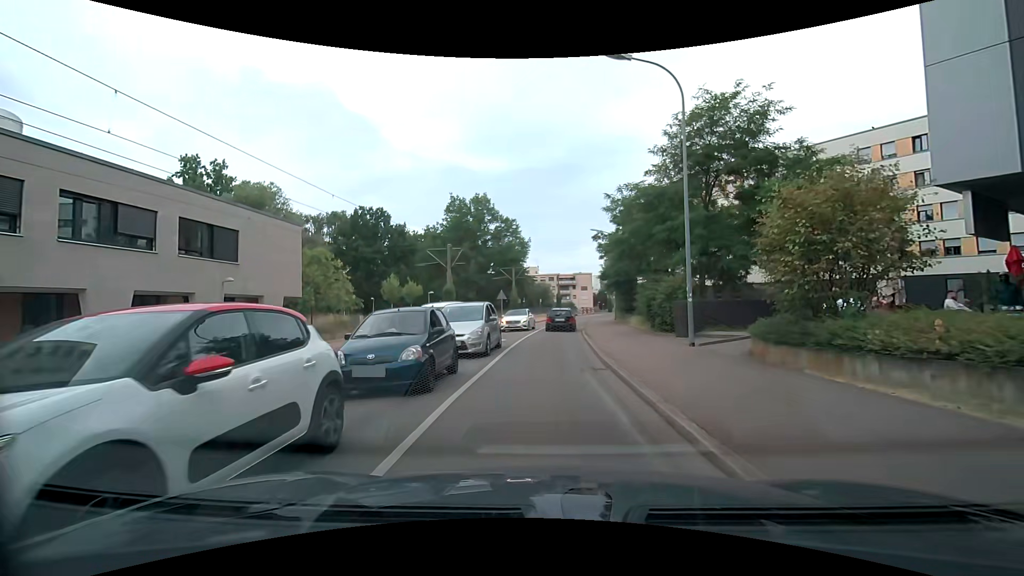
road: residential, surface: asphalt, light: Day
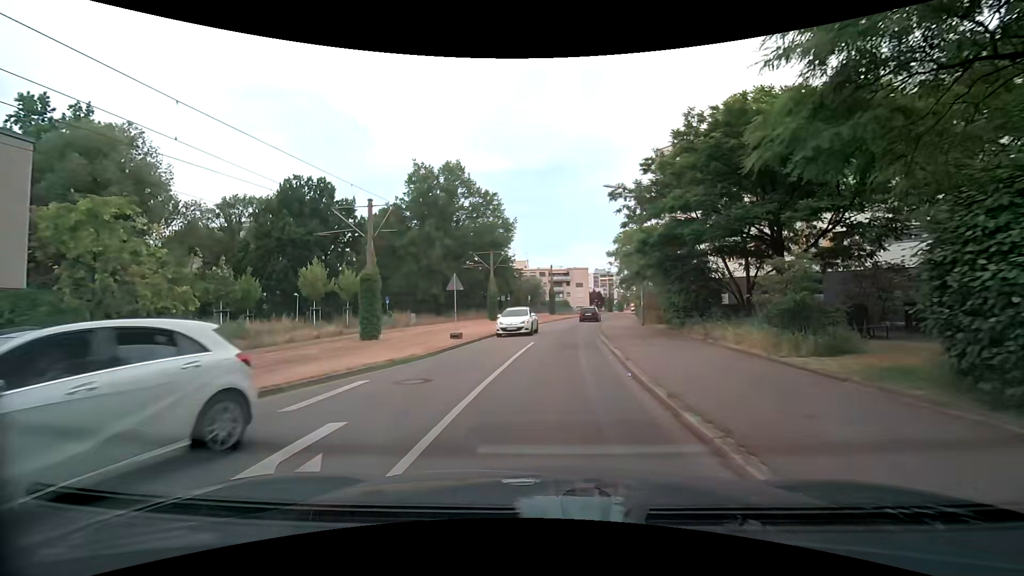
(-0.1, +18.1) m; +2°
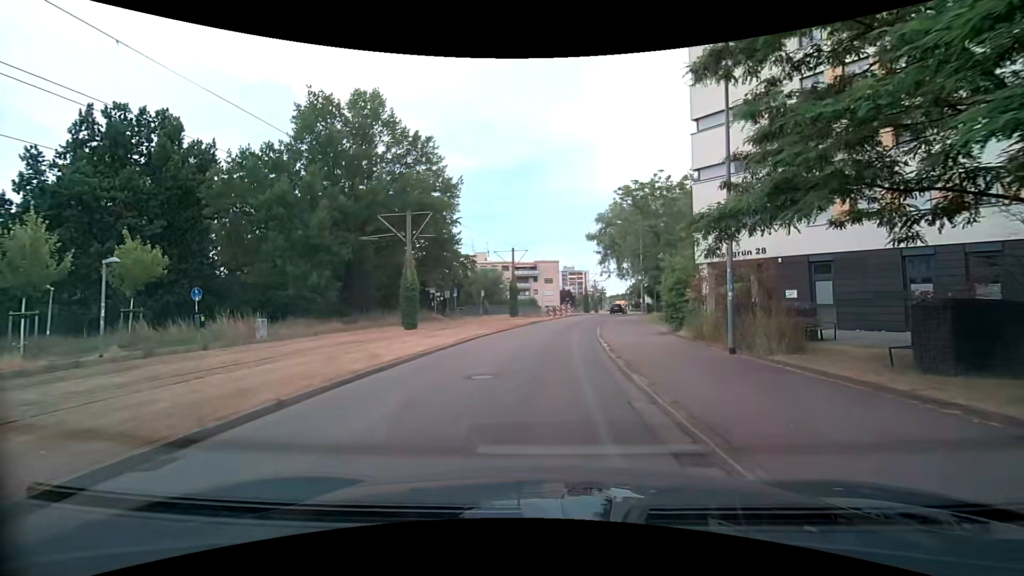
(0.0, +20.3) m; +1°
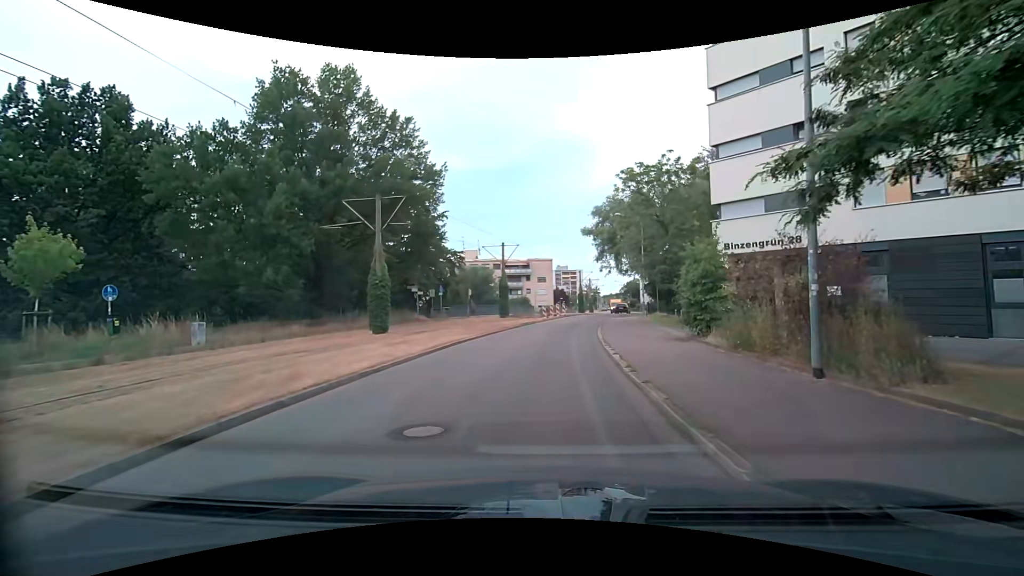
(+0.1, +4.2) m; +1°
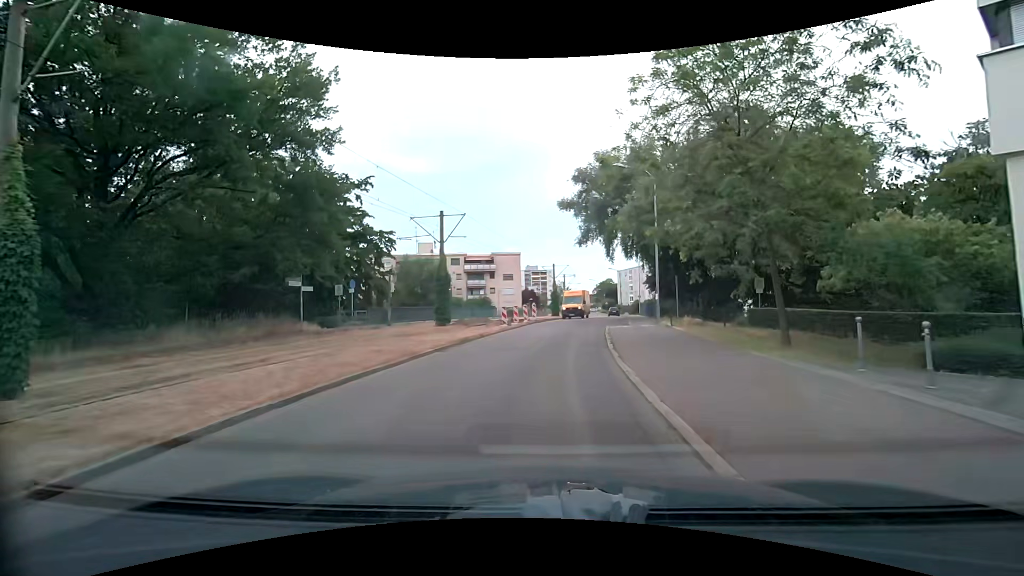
(+0.5, +16.3) m; +4°
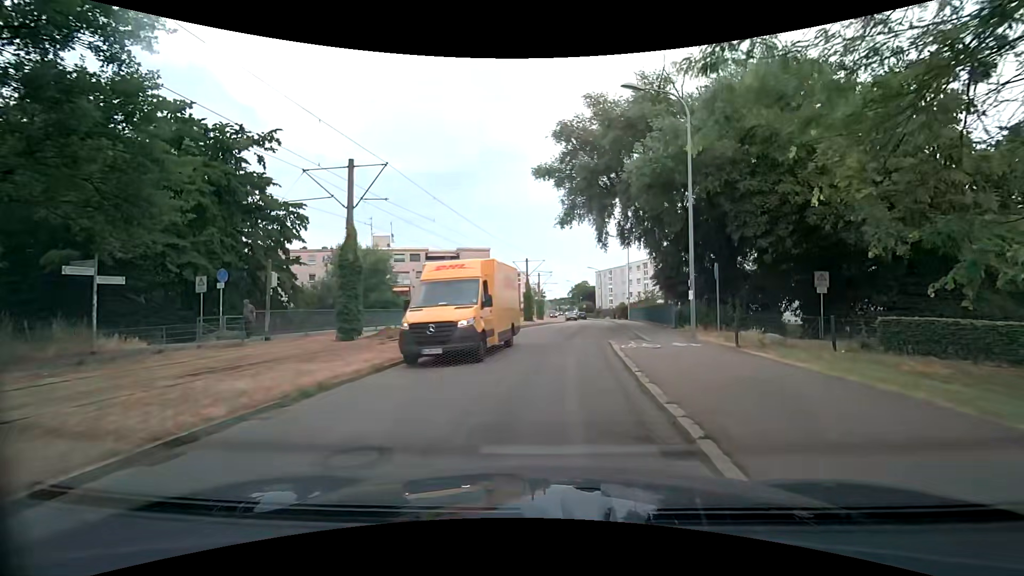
(+0.1, +11.2) m; +2°
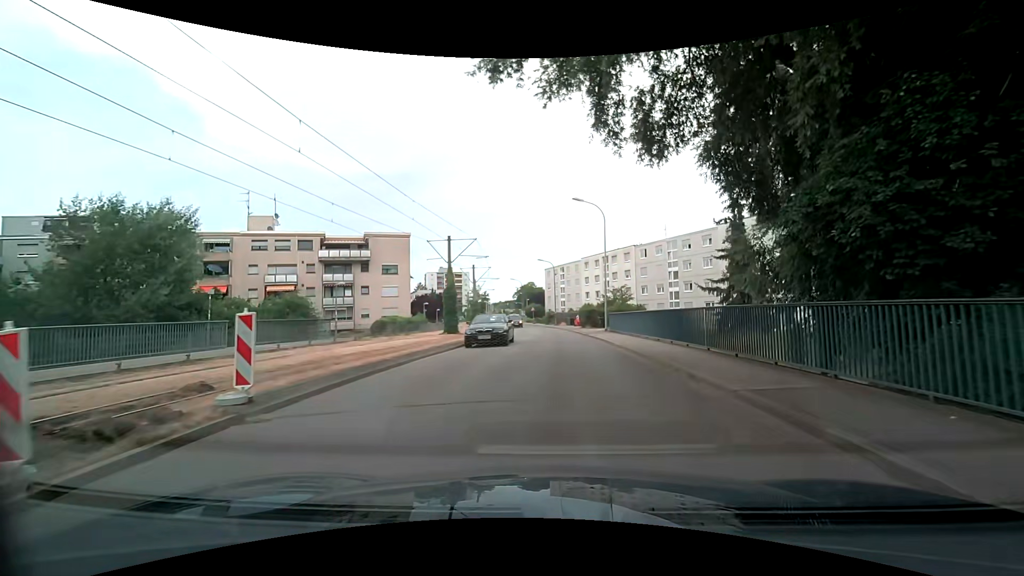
(+0.7, +20.1) m; +5°
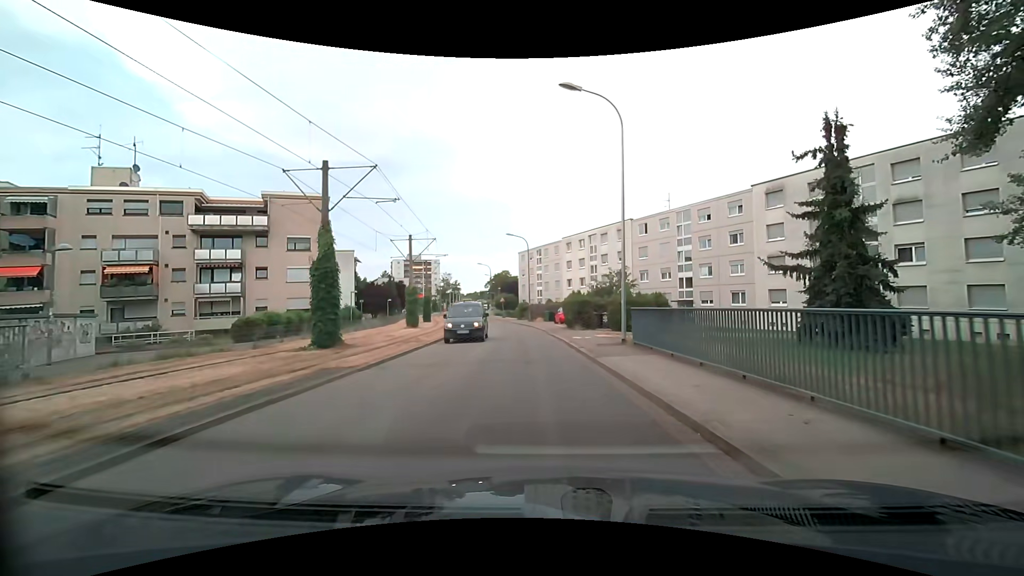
(+0.8, +17.2) m; +3°
(0, +10) (-1, +20) (-1, +30) (-2, +40) (-4, +50) (-6, +60) (-8, +69) (-10, +79) (-12, +89) (-14, +99) m
